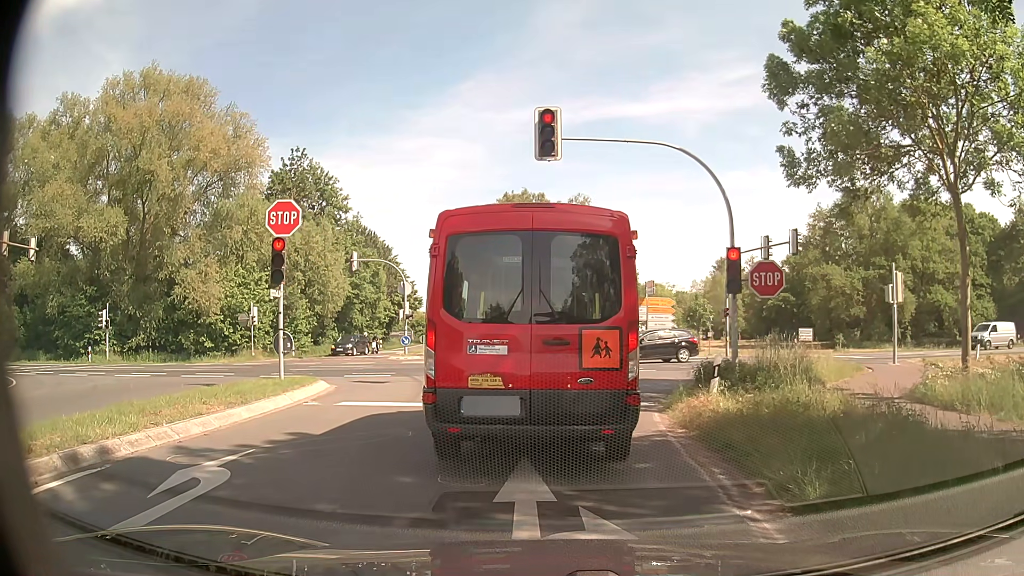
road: secondary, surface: asphalt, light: Day
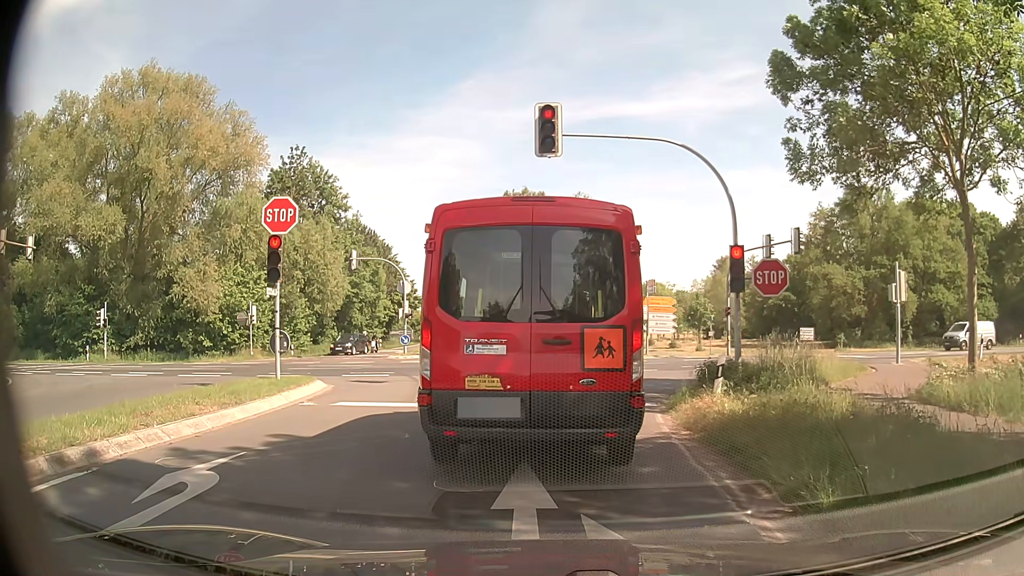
(0.0, +0.2) m; 0°
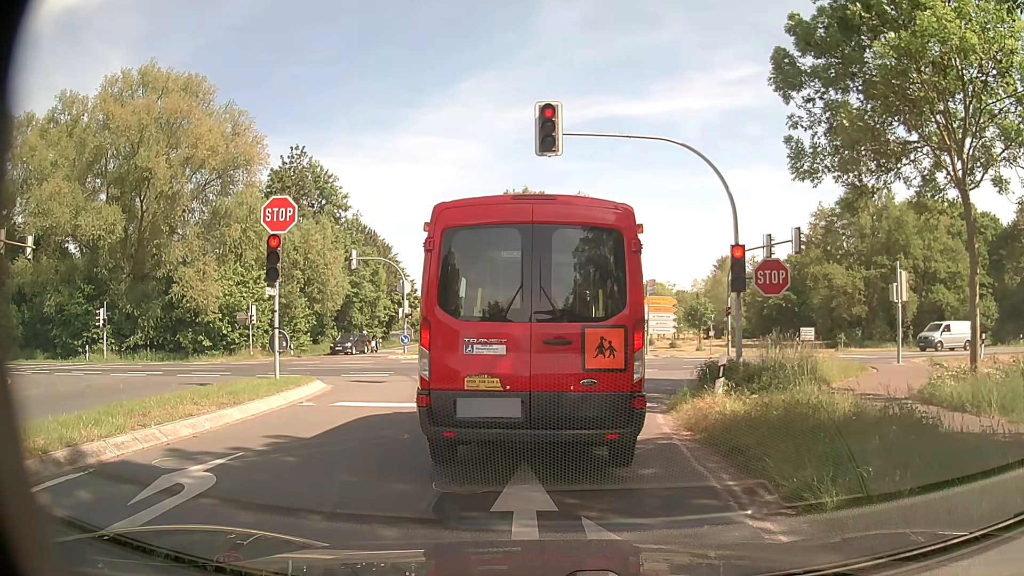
(0.0, +0.1) m; 0°
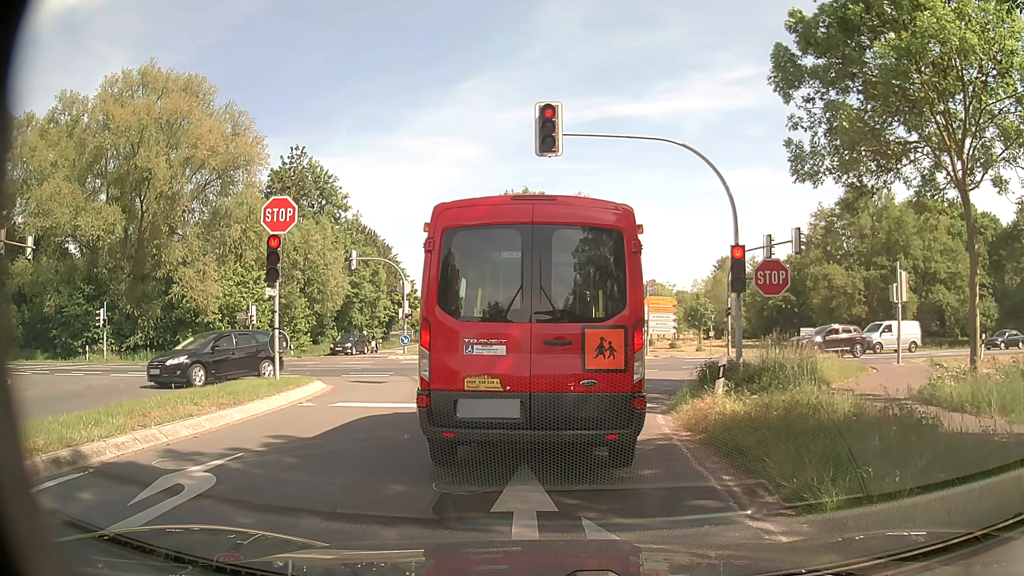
(0.0, +0.1) m; 0°
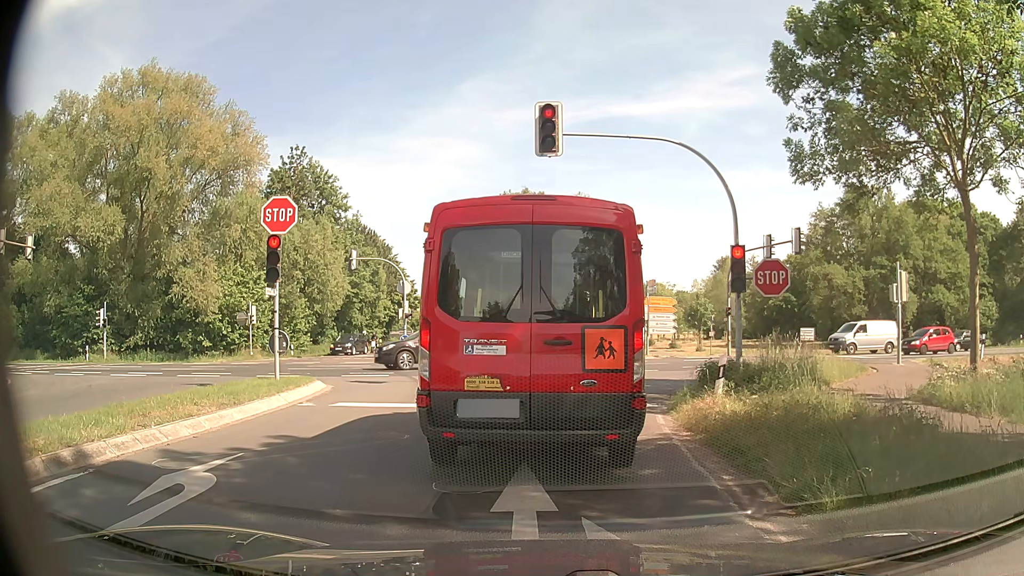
(0.0, 0.0) m; 0°
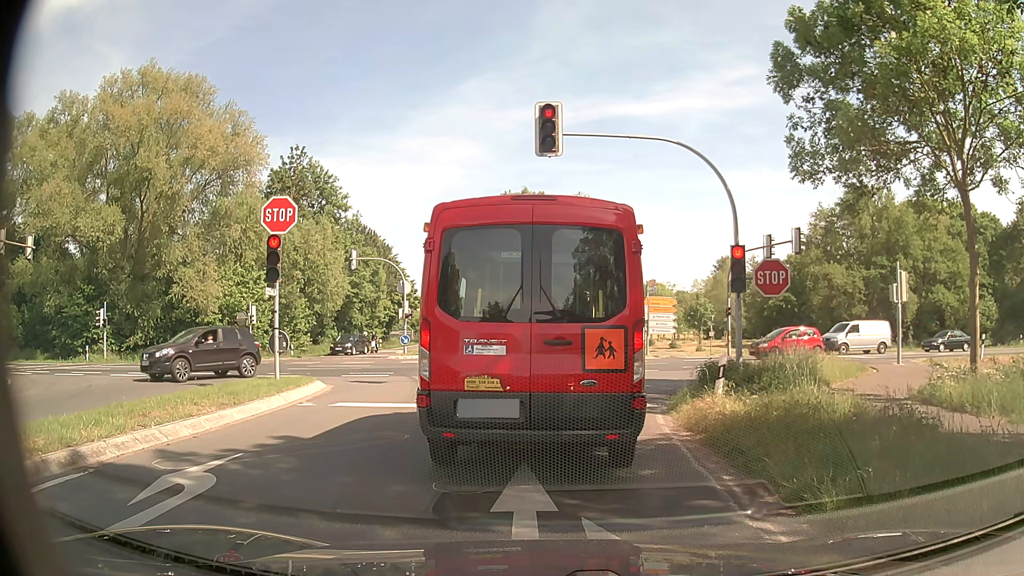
(0.0, 0.0) m; 0°
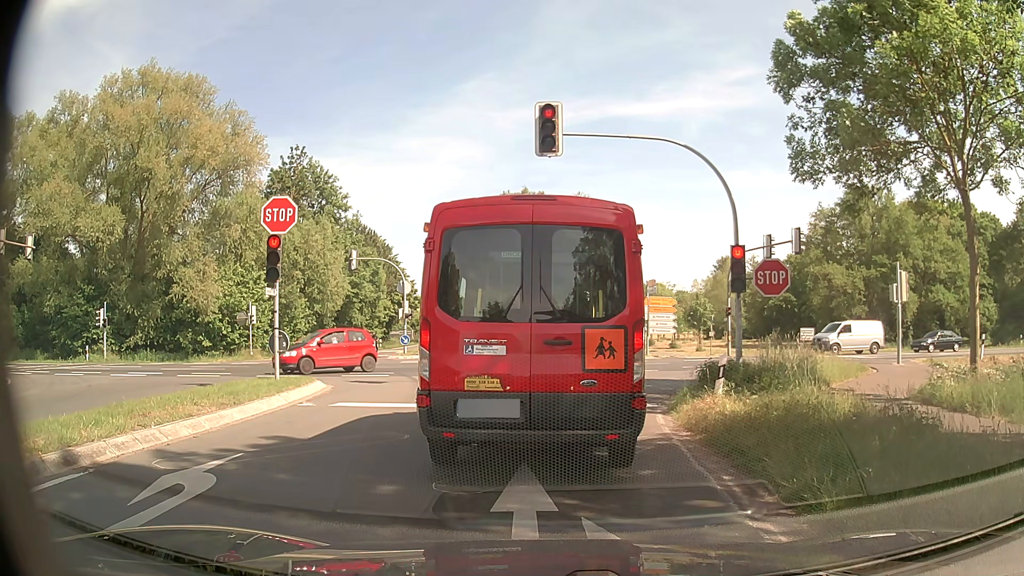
(0.0, 0.0) m; 0°
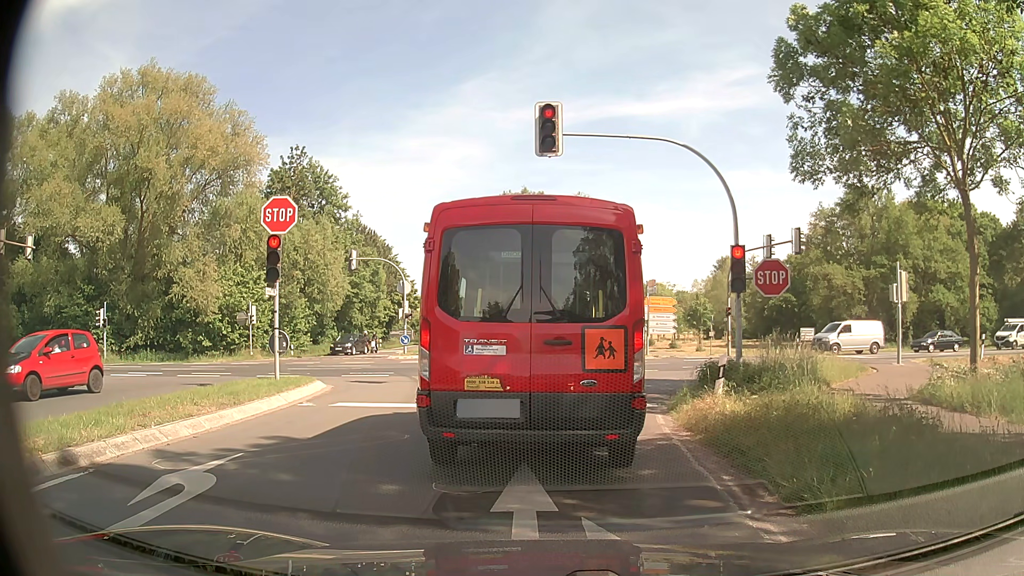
(0.0, 0.0) m; 0°
